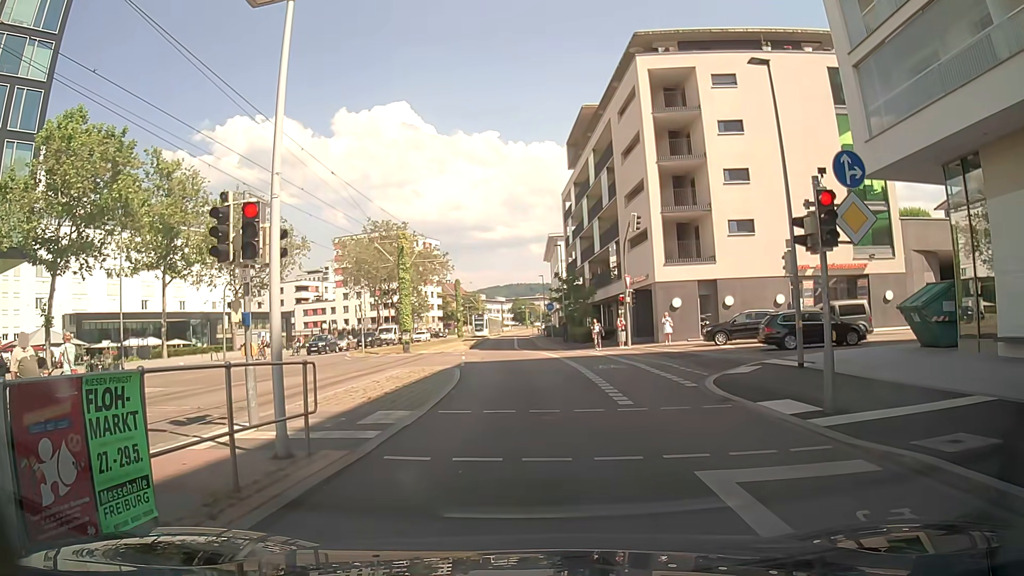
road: secondary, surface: asphalt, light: Day
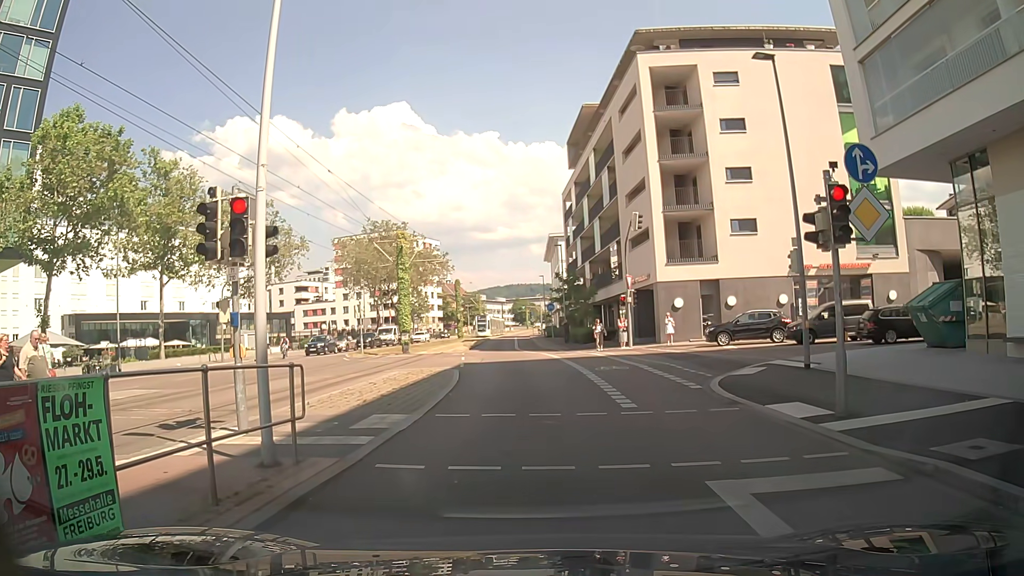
(0.0, +0.4) m; 0°
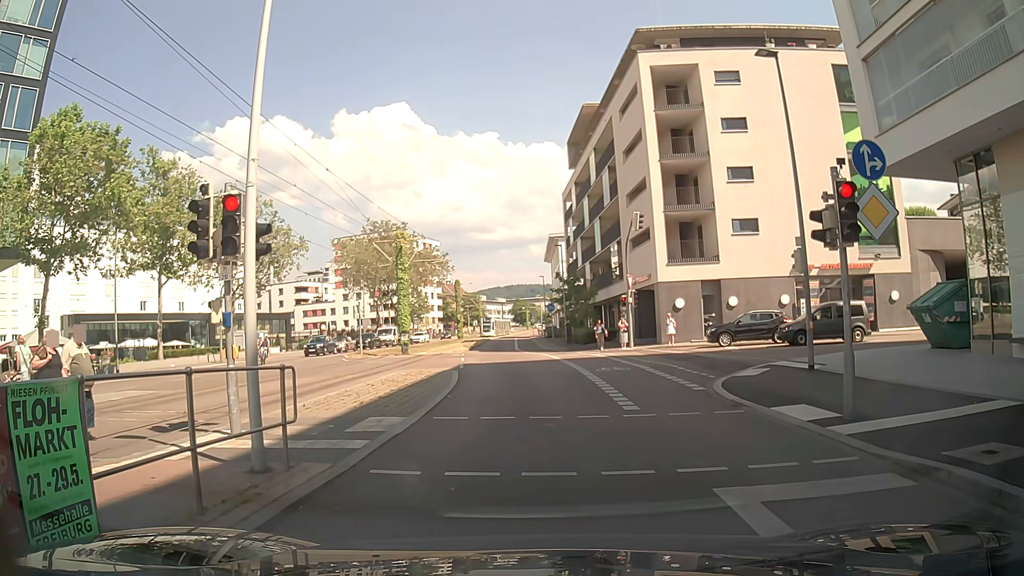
(0.0, +0.3) m; 0°
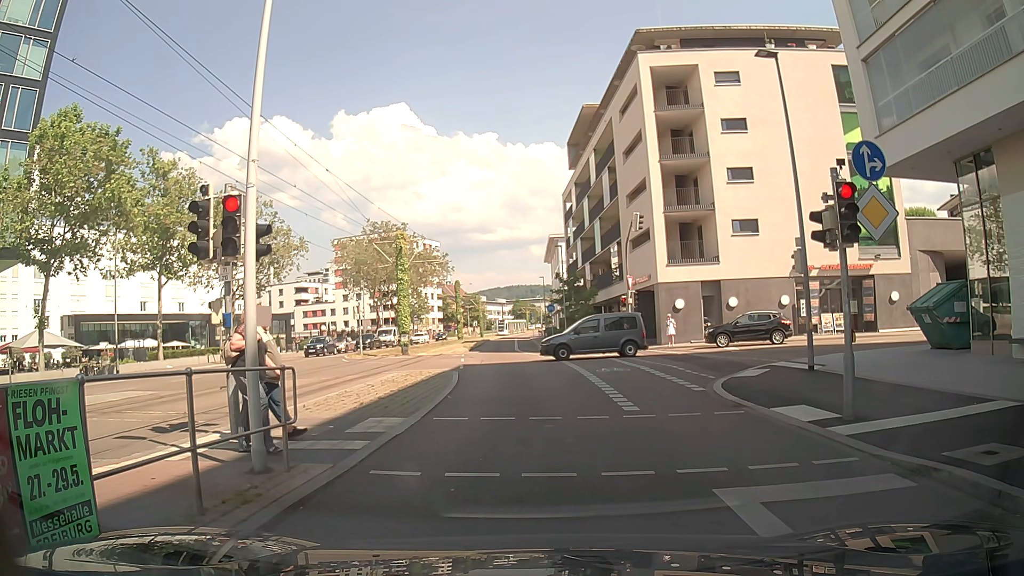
(0.0, +0.1) m; 0°
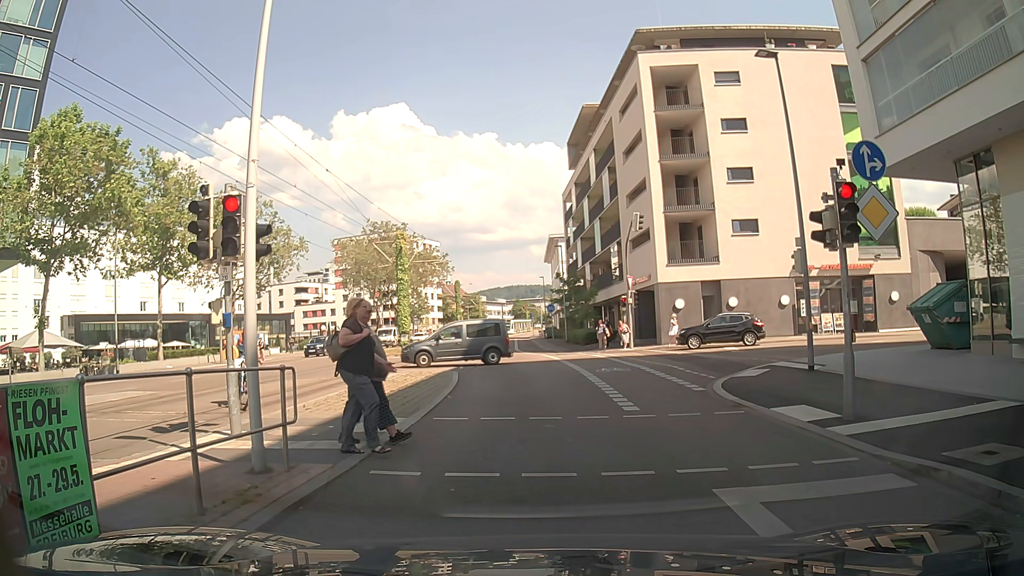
(0.0, 0.0) m; 0°
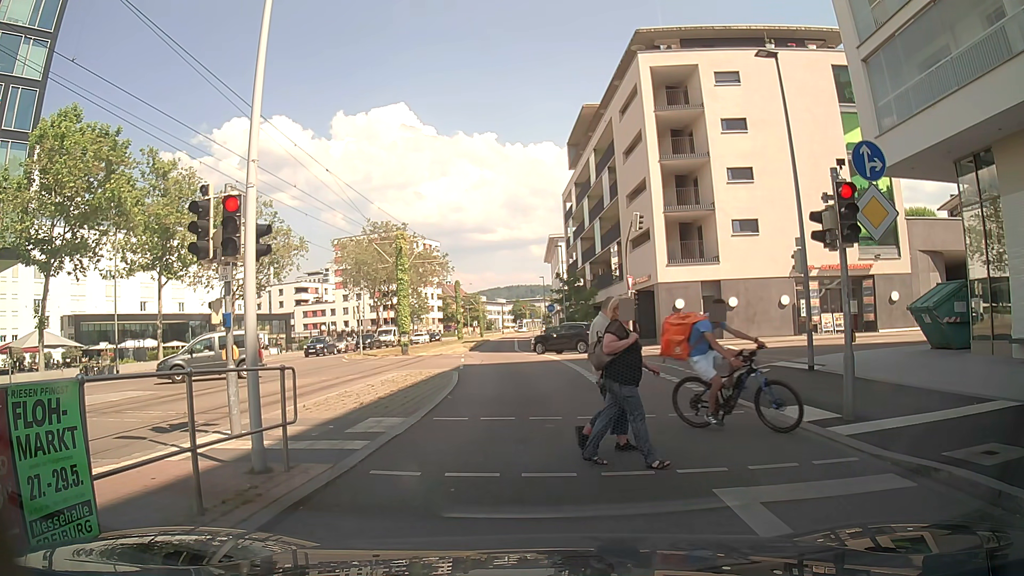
(0.0, 0.0) m; 0°
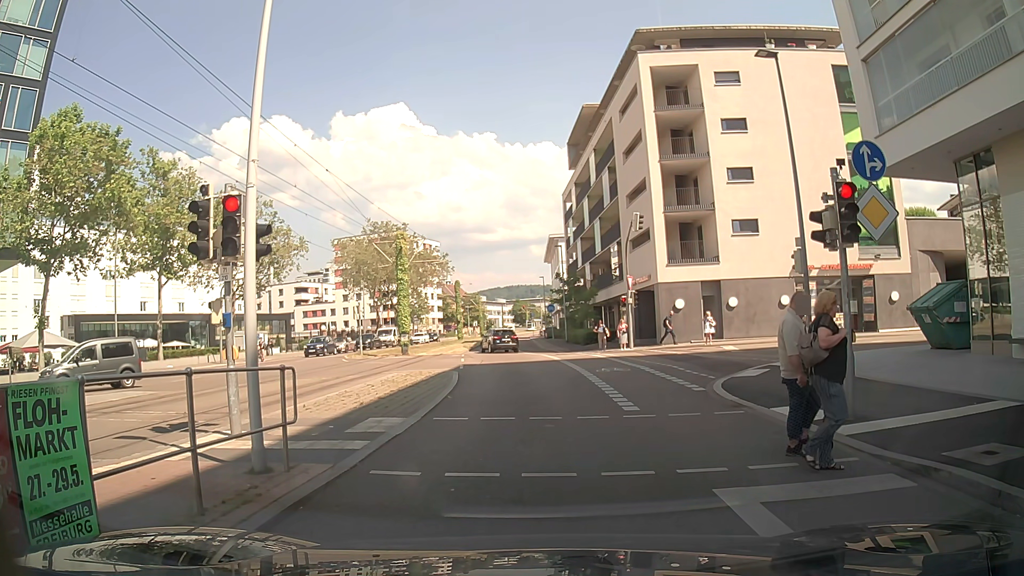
(0.0, 0.0) m; 0°
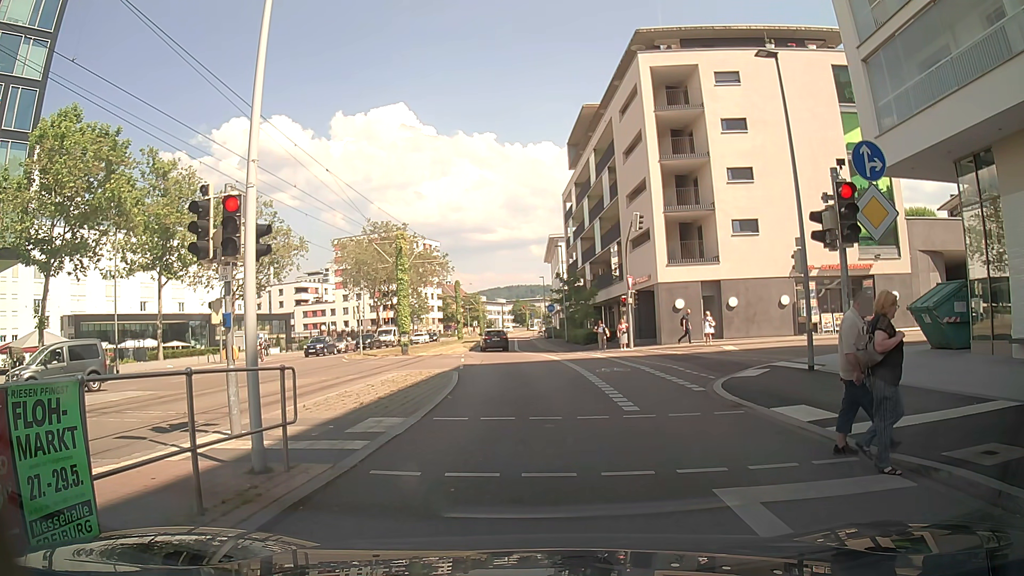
(0.0, 0.0) m; 0°
